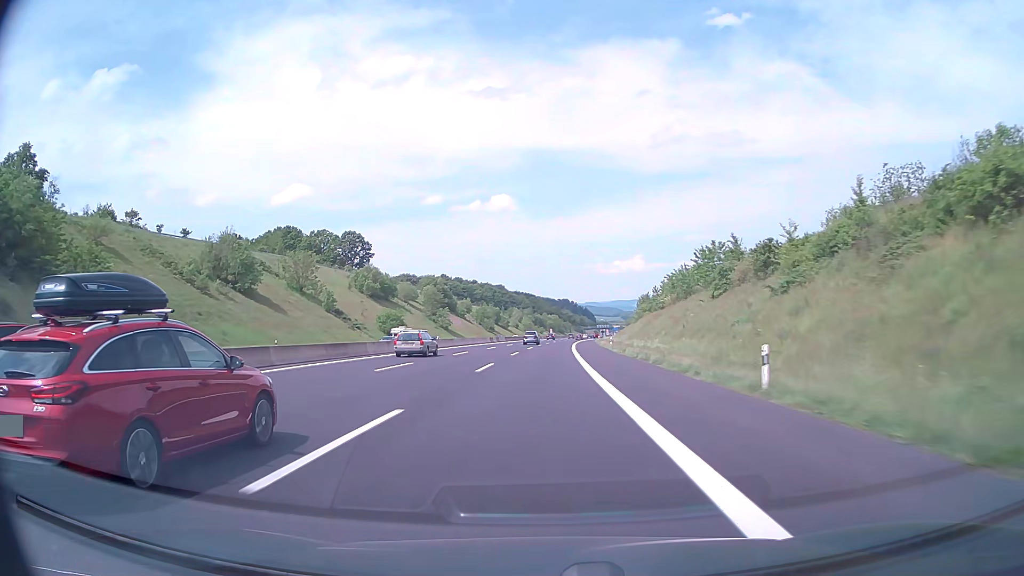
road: motorway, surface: asphalt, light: Day
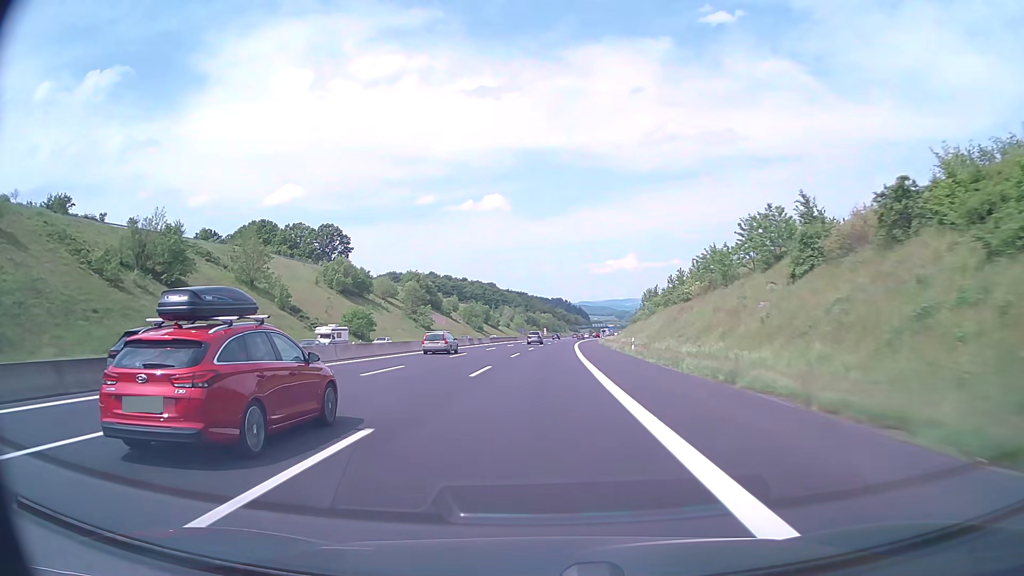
(+0.1, +20.0) m; +1°
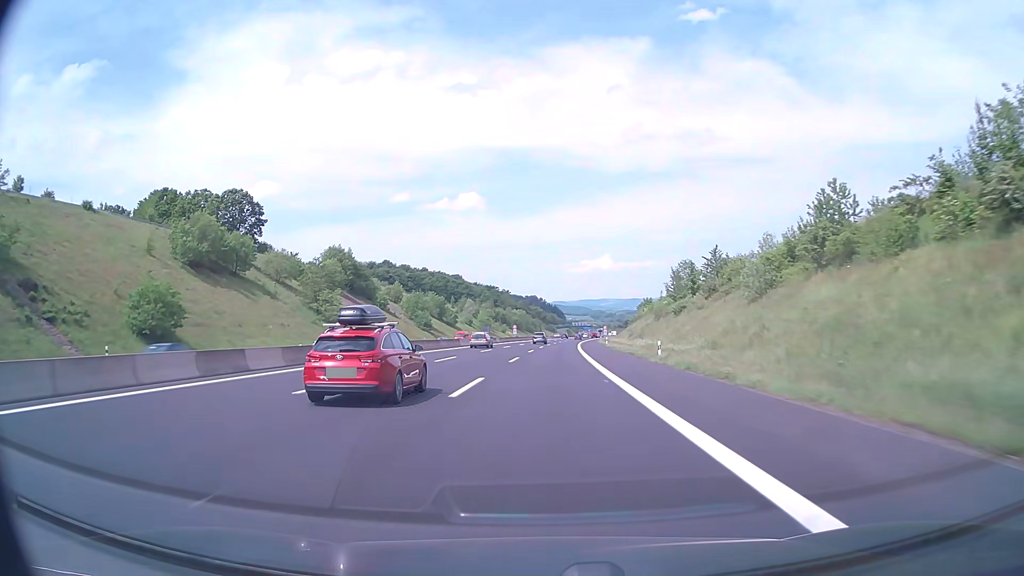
(+0.9, +59.9) m; +2°
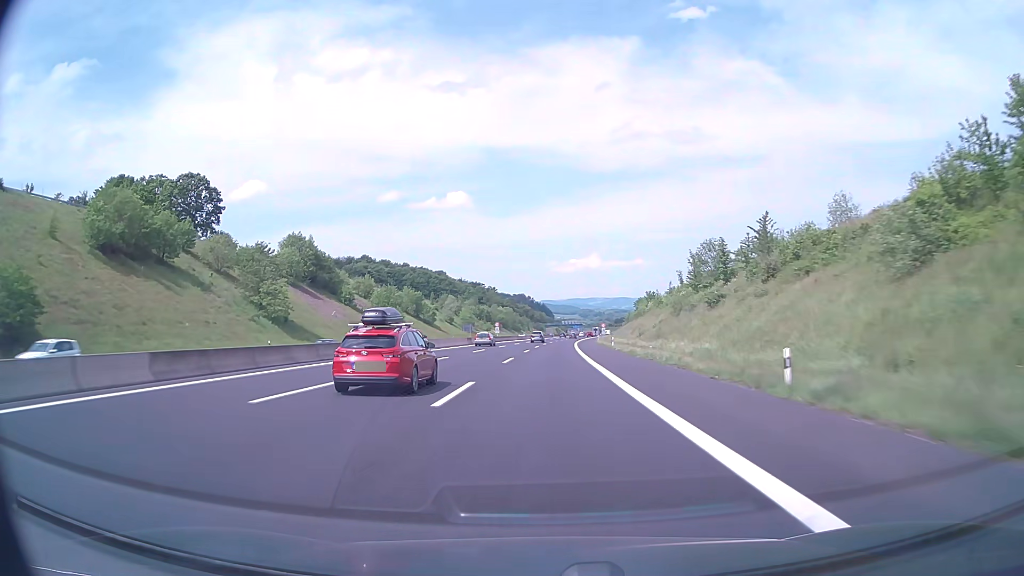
(+0.1, +20.0) m; +1°
(0, +10) (0, +20) (0, +30) (+1, +40) (+1, +50) (+1, +60) (+2, +70) (+2, +80) (+3, +90) (+3, +100) m
